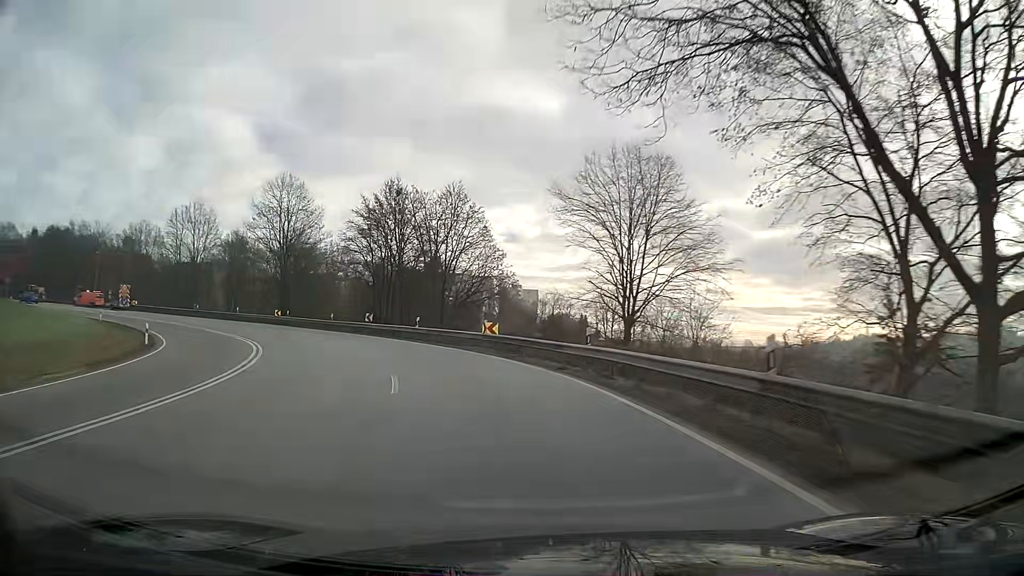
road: primary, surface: asphalt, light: Day
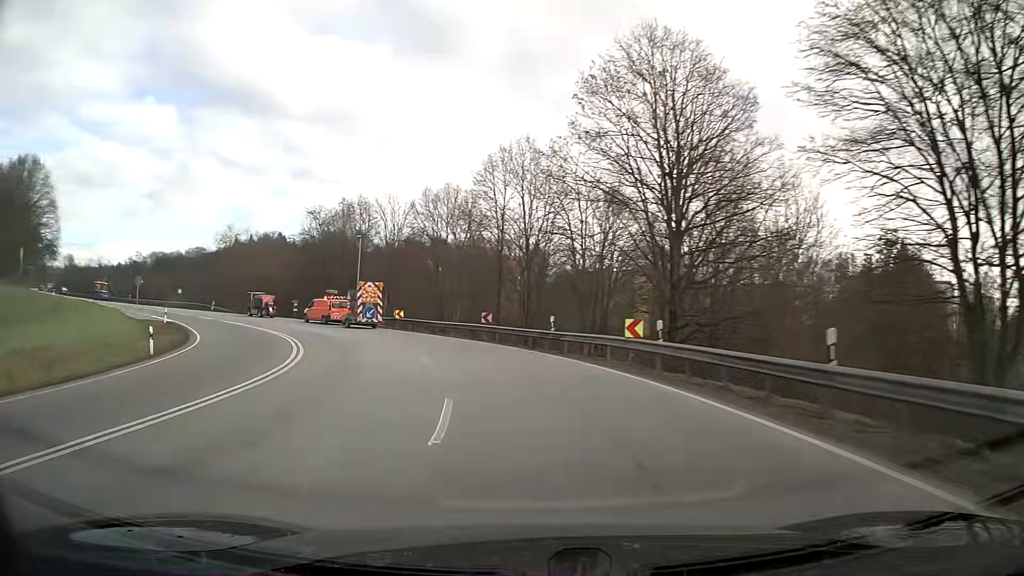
(-12.6, +38.8) m; -40°
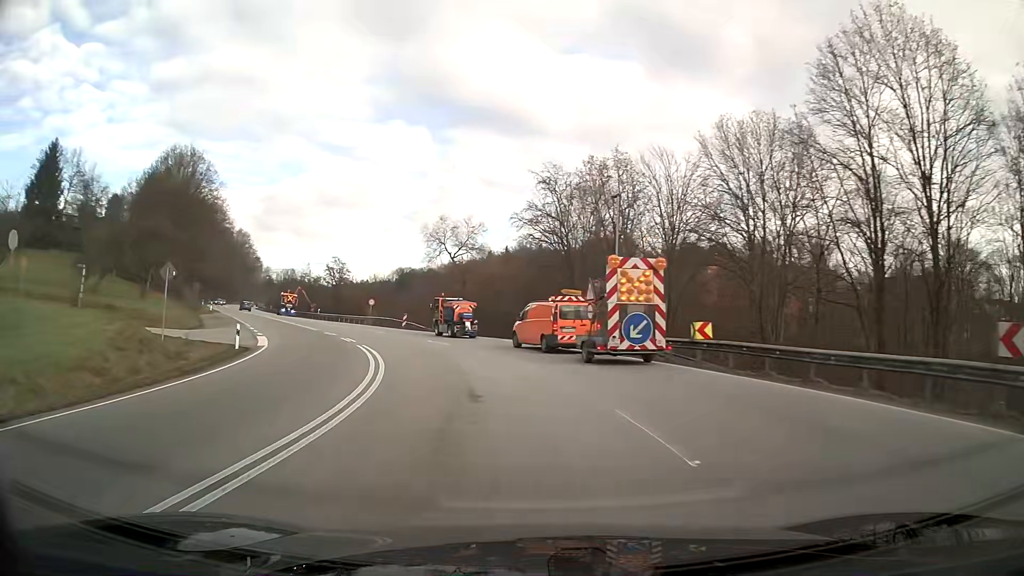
(-5.0, +24.3) m; -22°
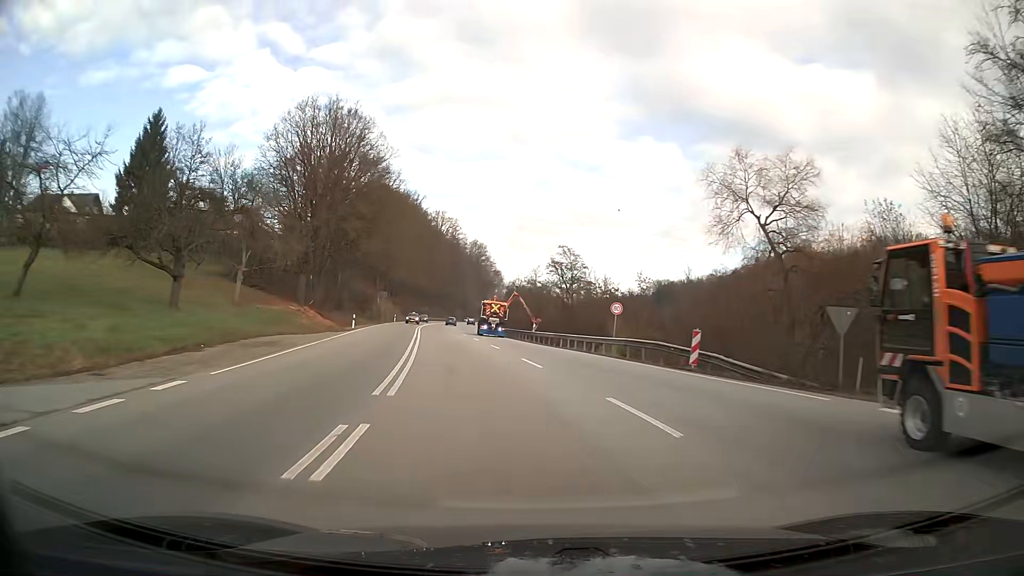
(-6.4, +32.5) m; -21°
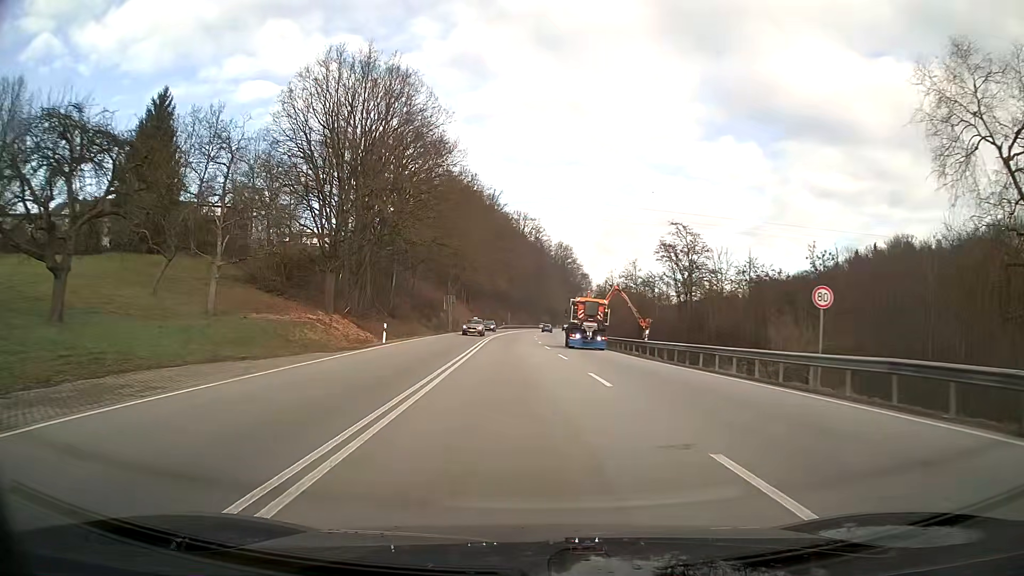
(-1.0, +16.7) m; -6°
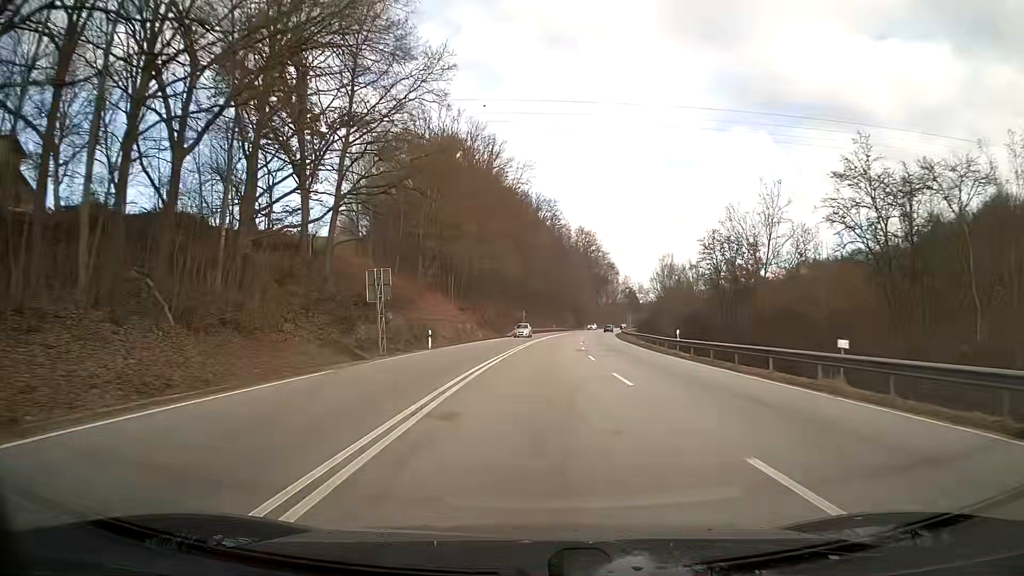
(-0.6, +48.1) m; 0°
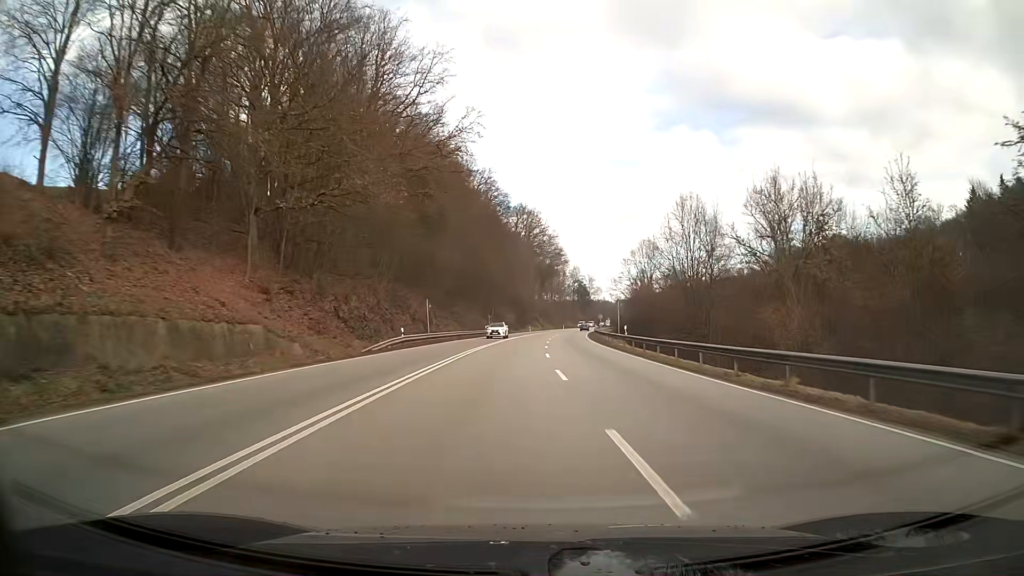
(+2.1, +47.1) m; +6°
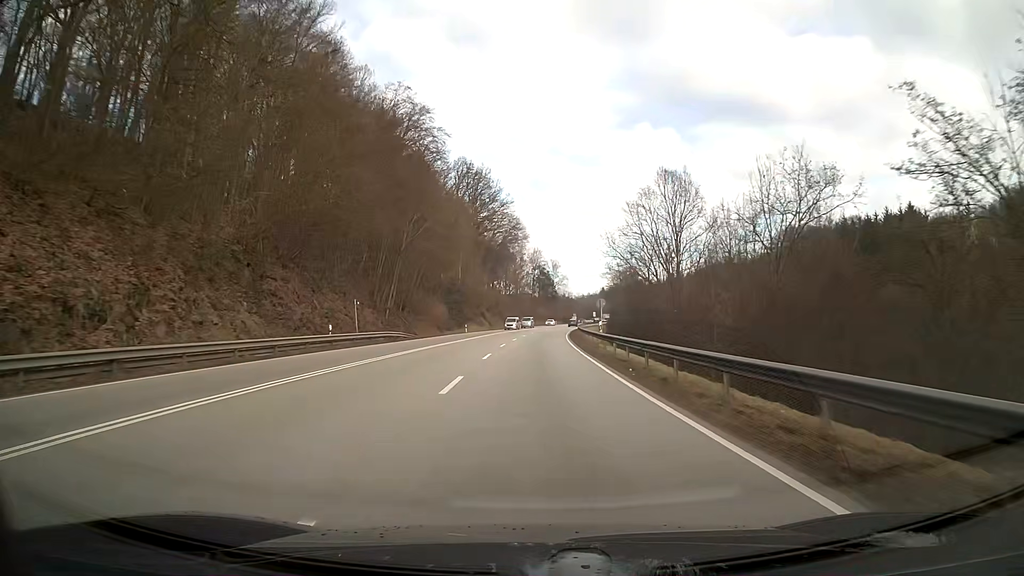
(+1.7, +52.1) m; +3°
